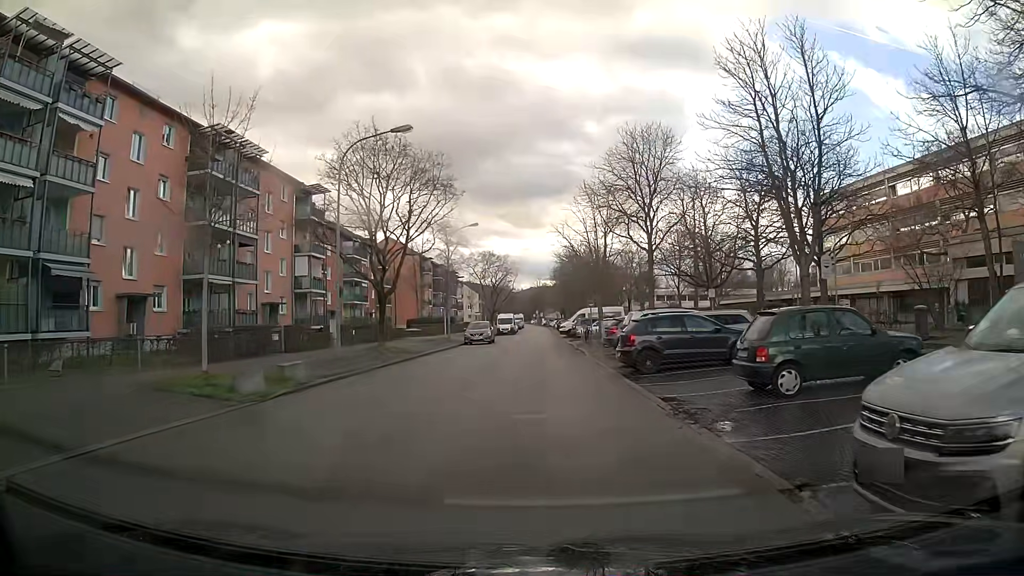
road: residential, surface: asphalt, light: Day
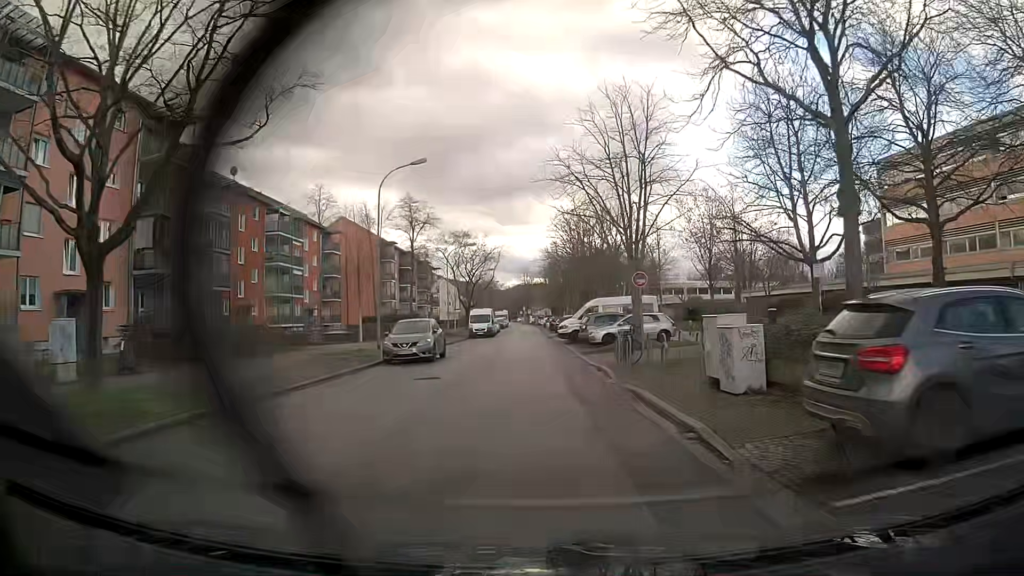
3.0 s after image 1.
(+0.1, +21.5) m; +1°
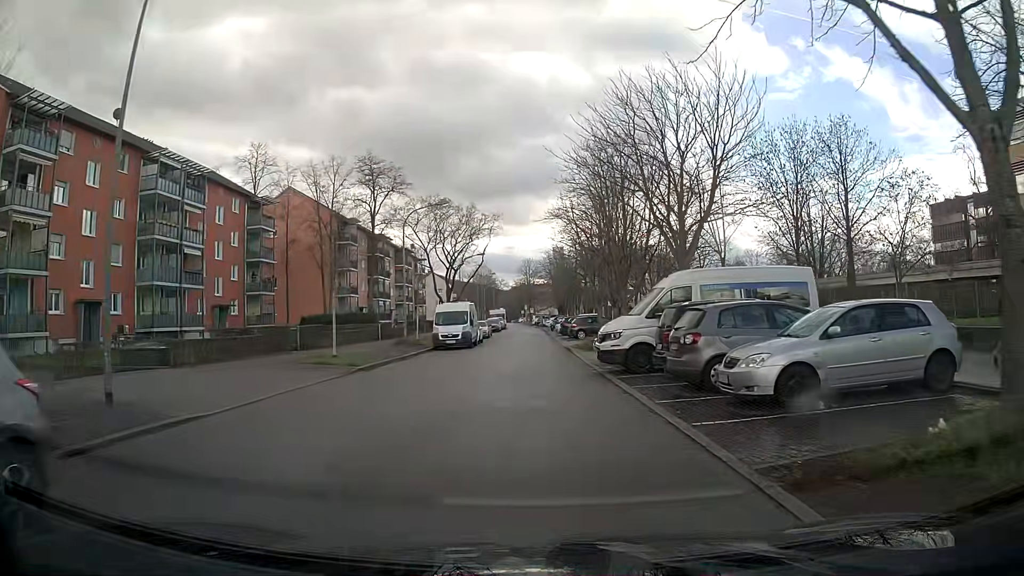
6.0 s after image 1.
(0.0, +22.5) m; 0°
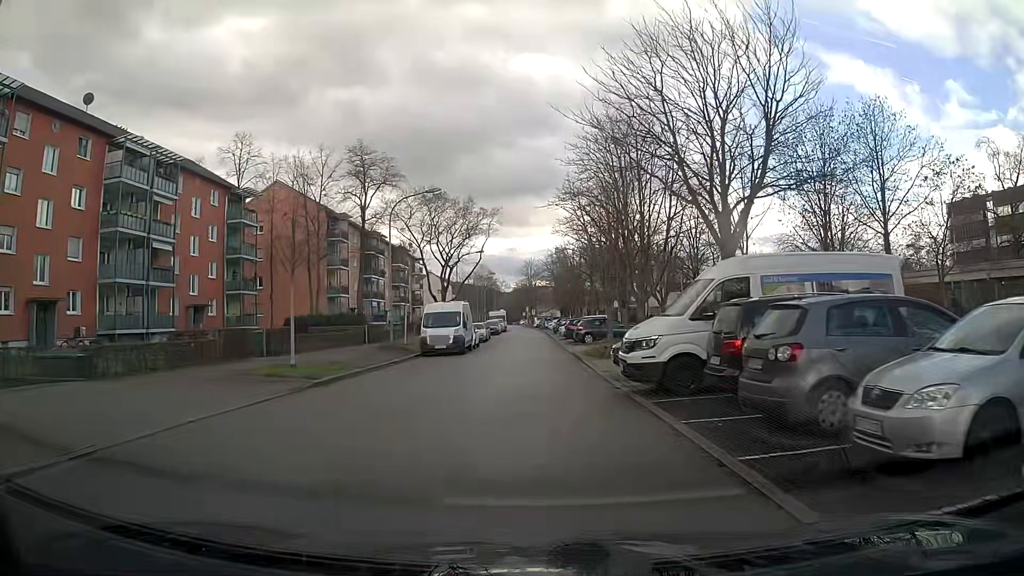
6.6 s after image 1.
(0.0, +4.5) m; 0°
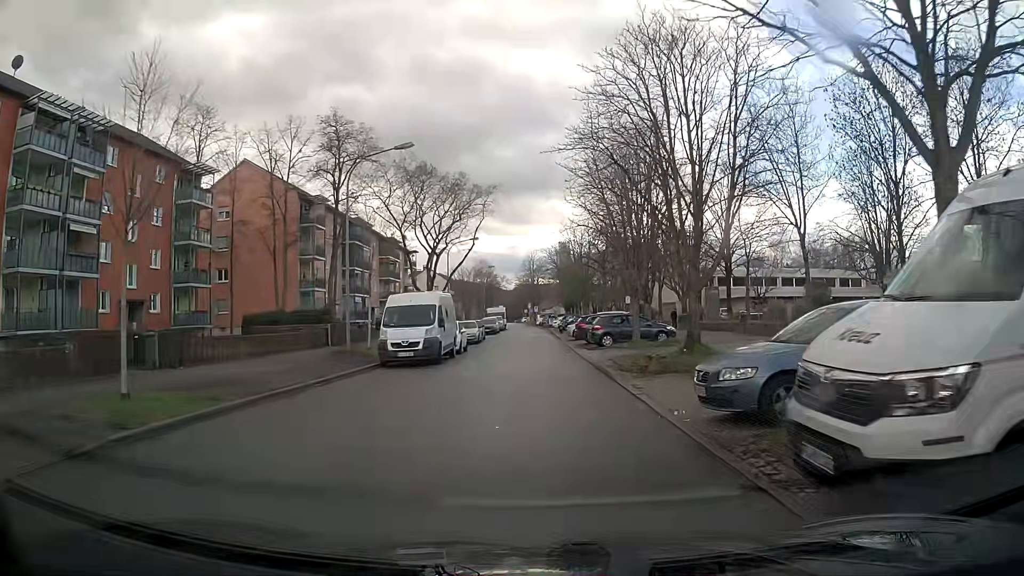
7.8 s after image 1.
(0.0, +8.9) m; 0°
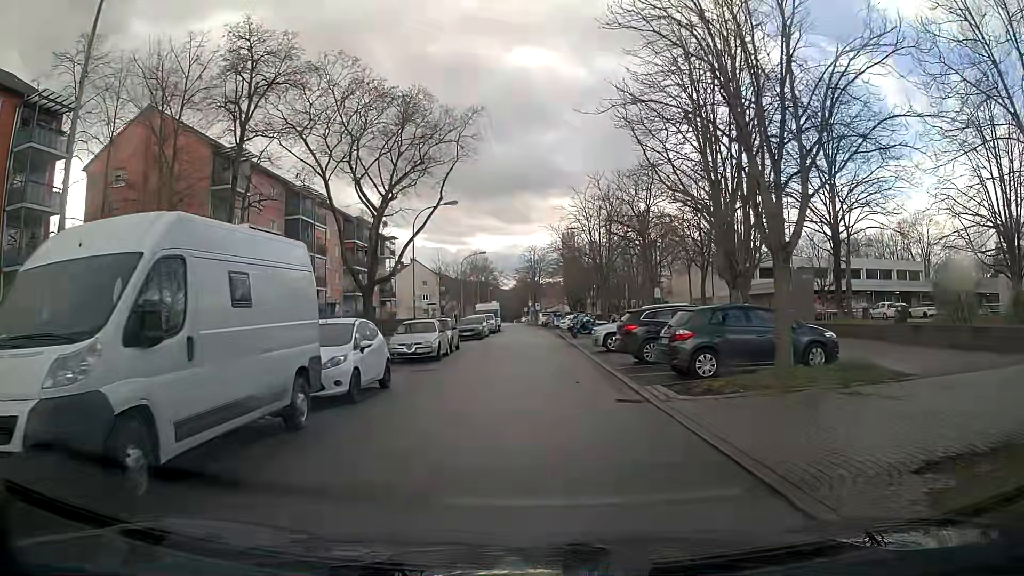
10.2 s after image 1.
(0.0, +17.8) m; 0°
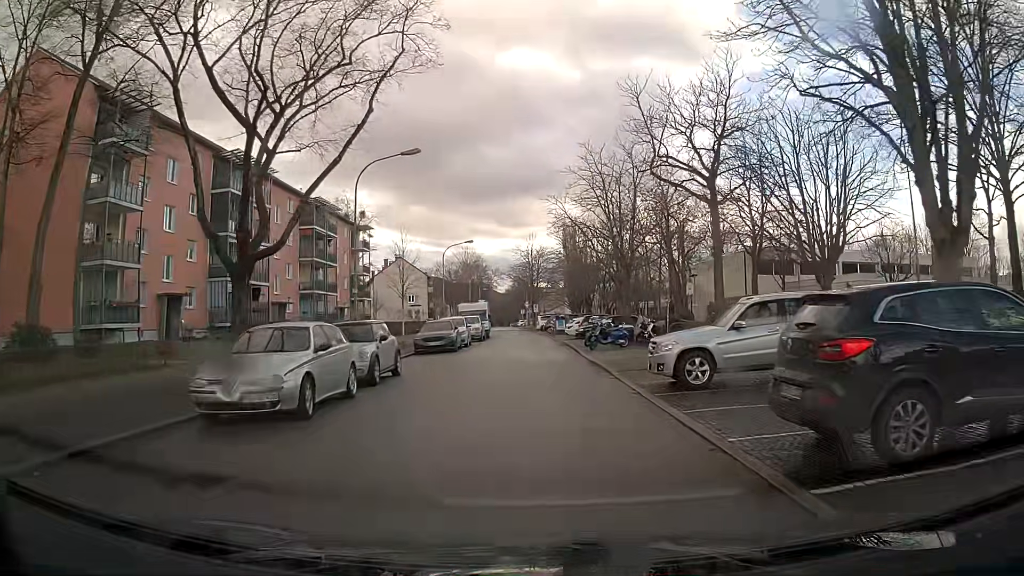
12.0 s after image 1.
(0.0, +13.3) m; 0°
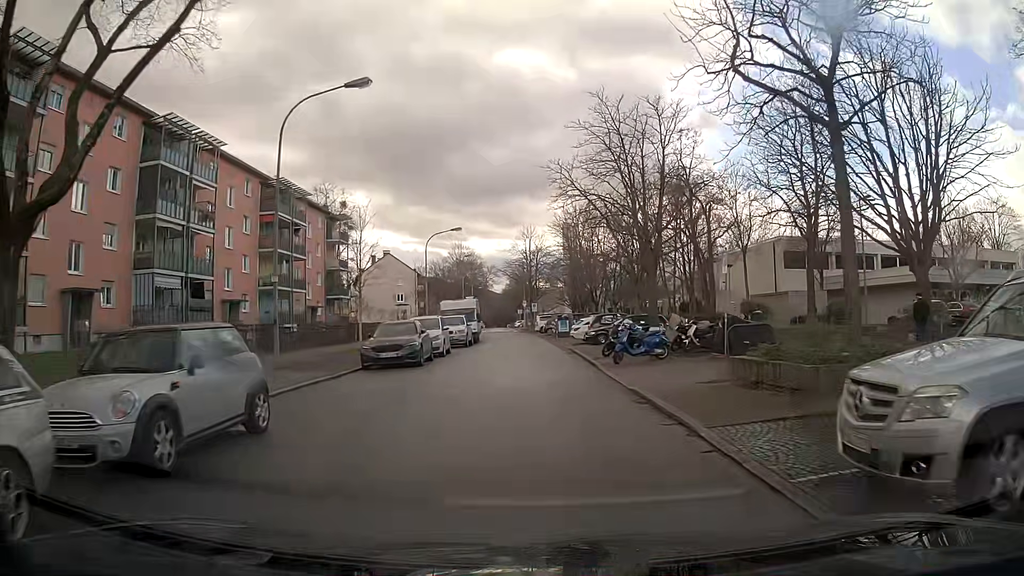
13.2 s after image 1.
(0.0, +8.8) m; 0°
(0, +10) (0, +20) (0, +30) (0, +40) (0, +50) (-1, +60) (-2, +70) (-2, +80) (-3, +90) (-9, +97) m
